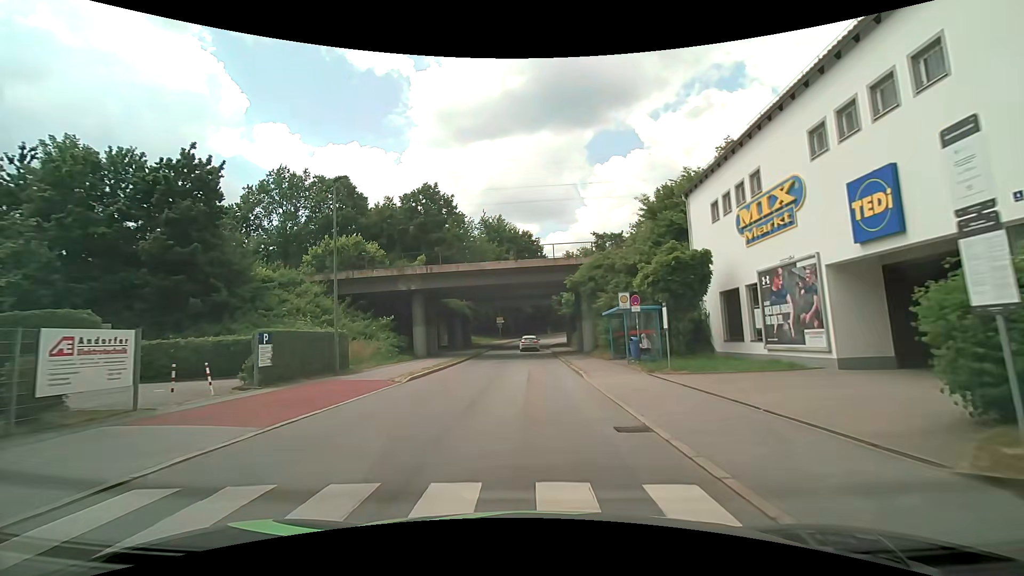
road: unclassified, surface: asphalt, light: Day
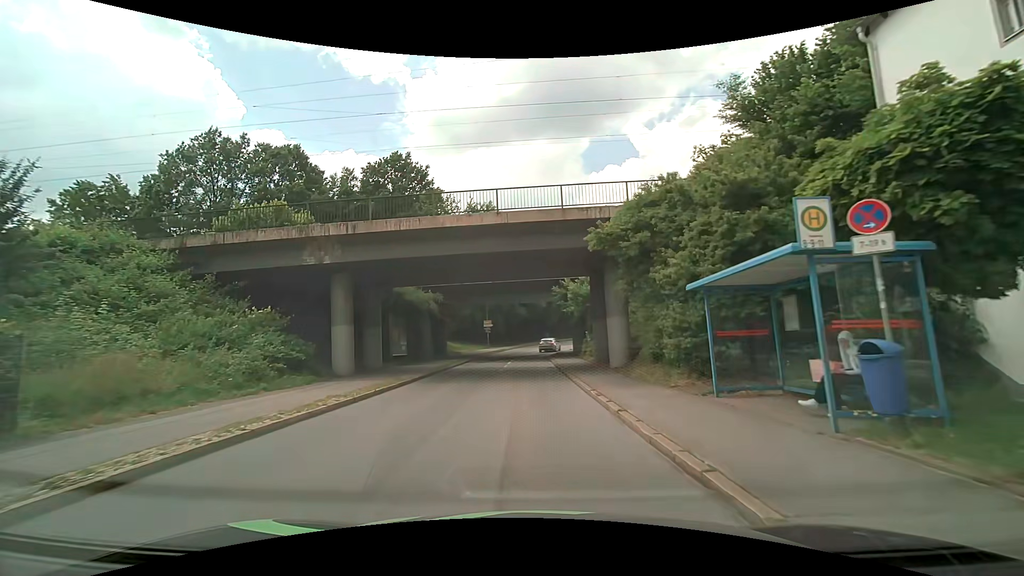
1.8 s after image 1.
(+0.3, +14.3) m; +1°
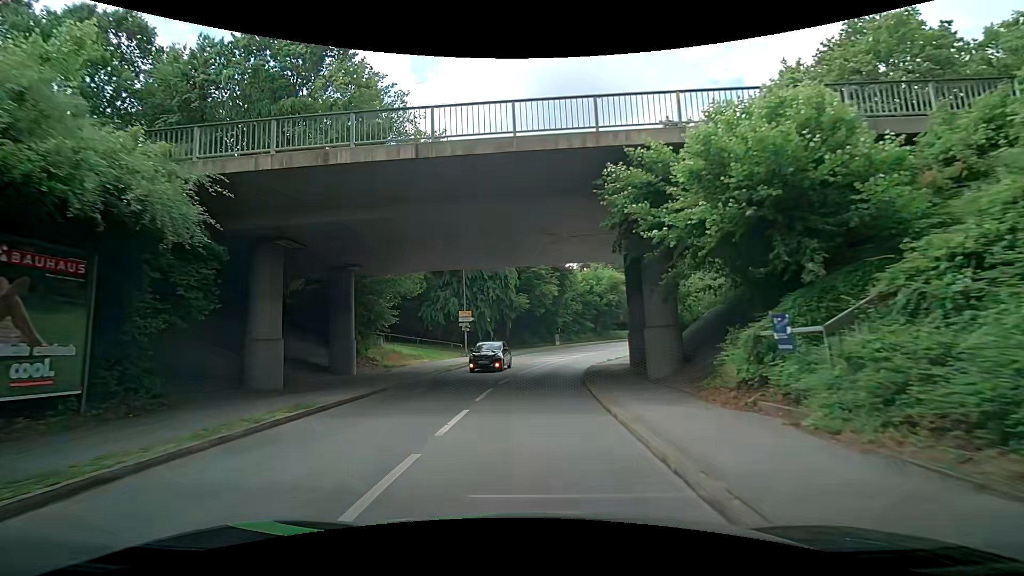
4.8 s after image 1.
(-0.1, +25.4) m; -3°
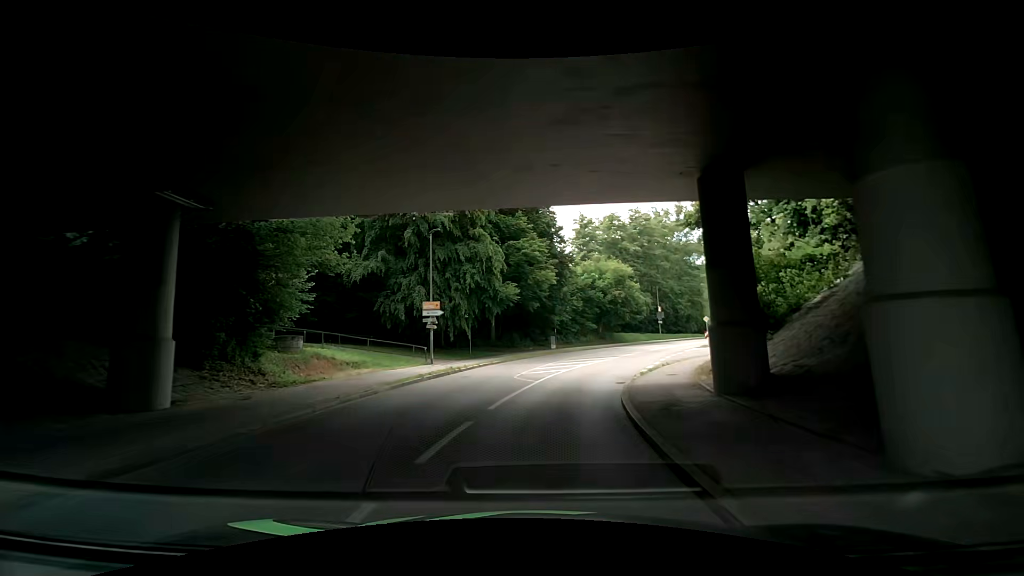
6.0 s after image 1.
(+0.3, +10.9) m; +5°
